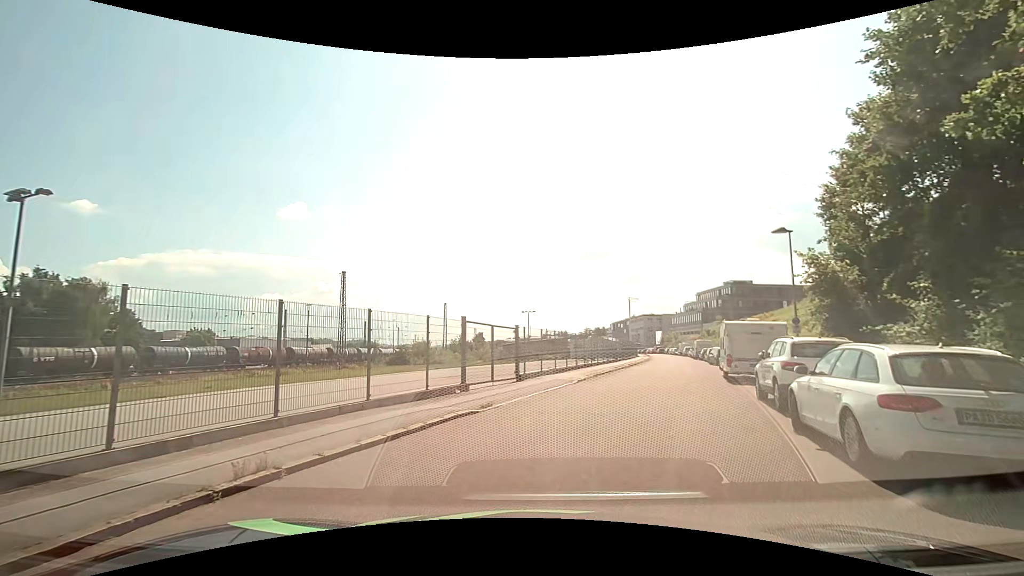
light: Day
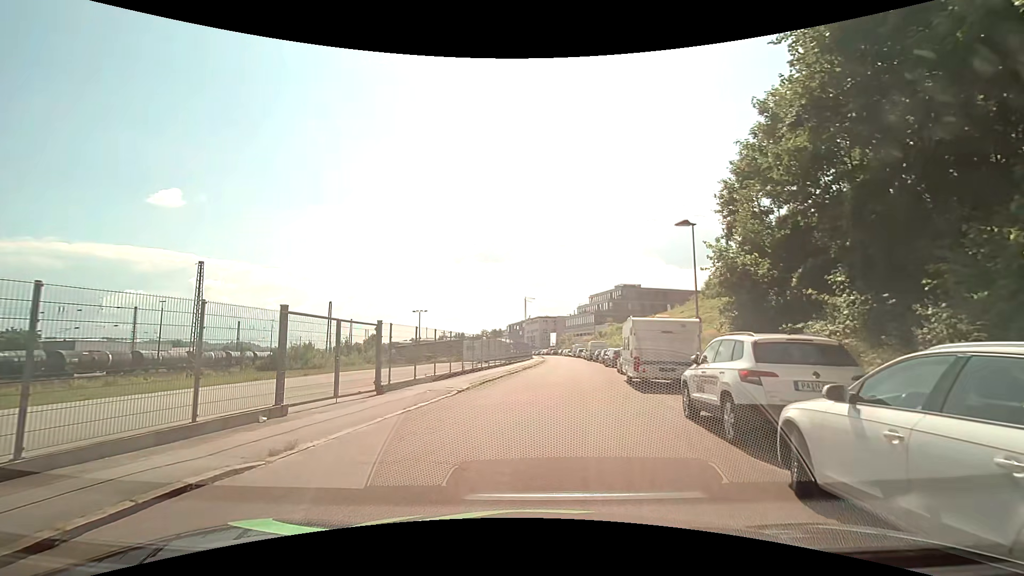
(+0.4, +4.5) m; +9°
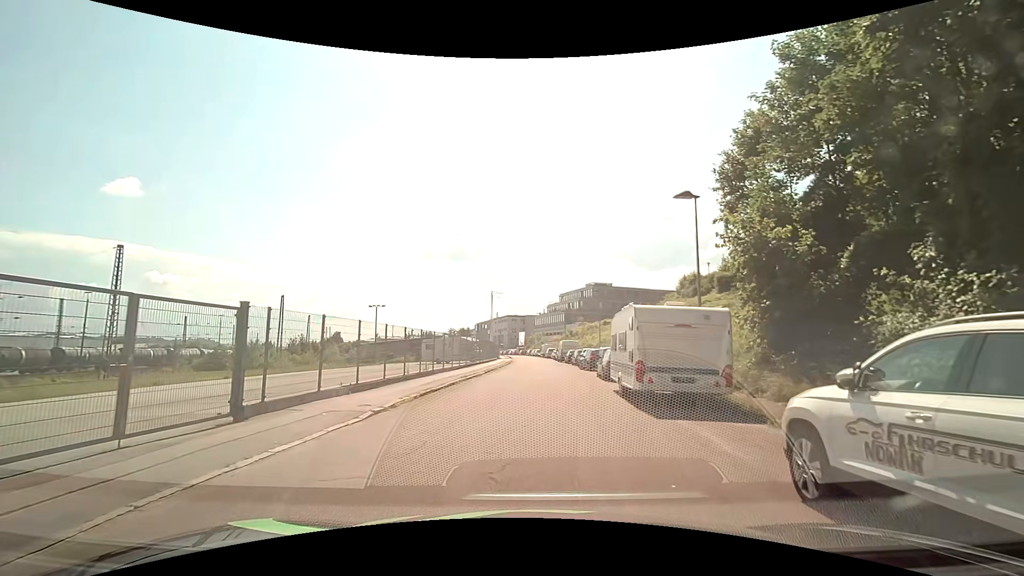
(+0.3, +5.6) m; +5°
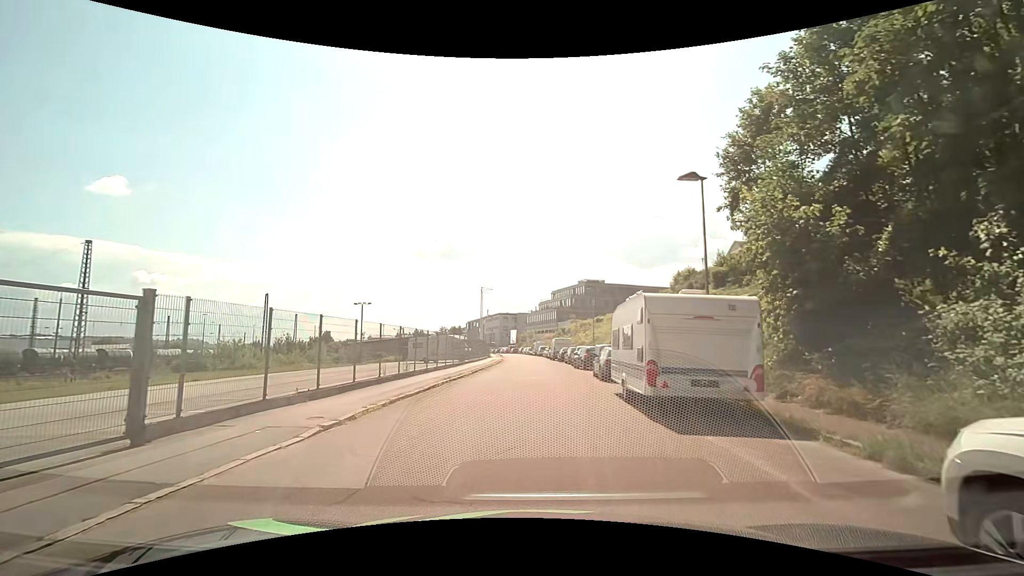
(0.0, +2.2) m; 0°
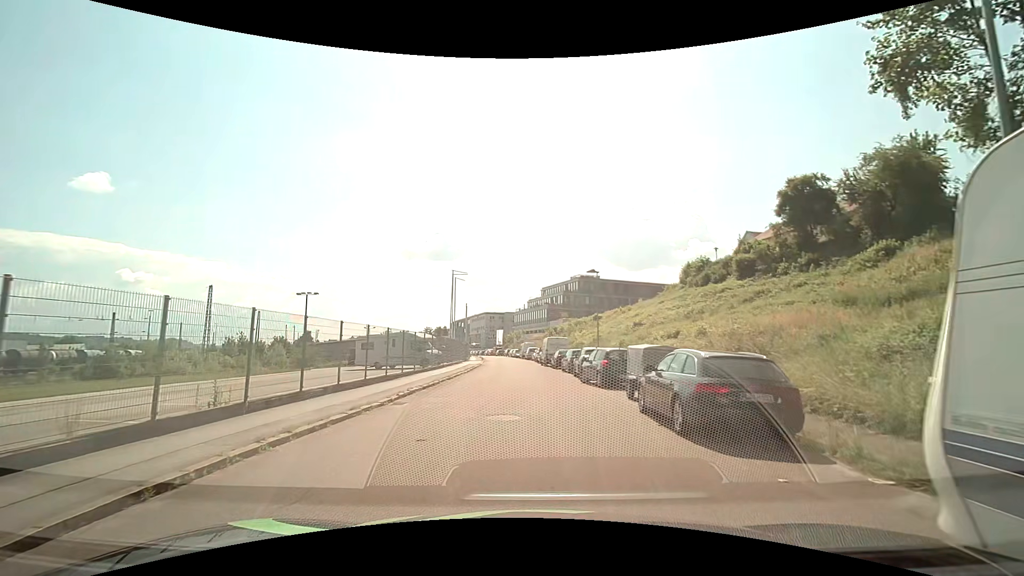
(+0.3, +12.9) m; +1°
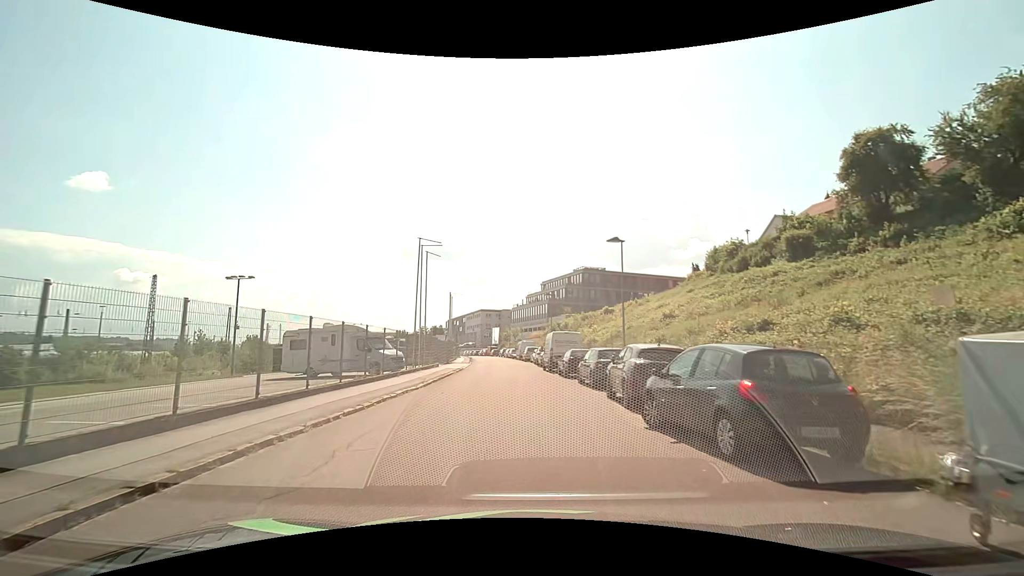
(+0.2, +12.2) m; +1°
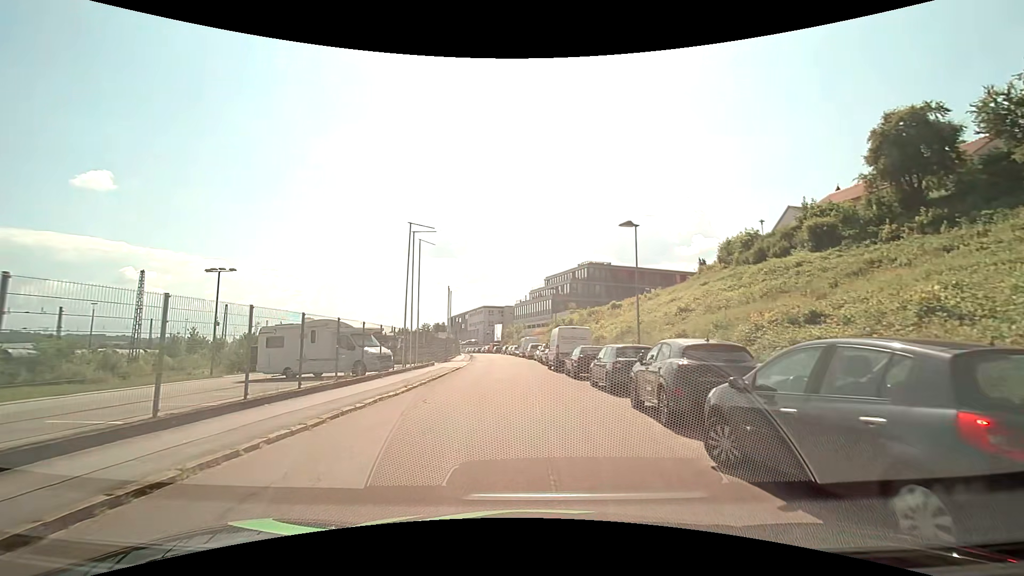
(0.0, +3.1) m; 0°
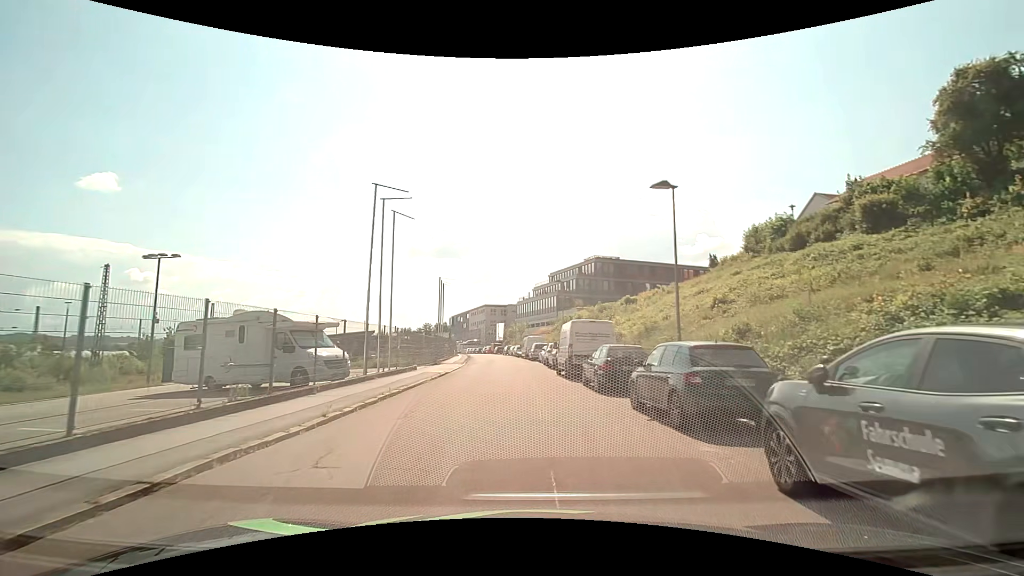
(0.0, +6.7) m; 0°
(0, +10) (-1, +20) (-1, +30) (-2, +40) (-3, +50) (-4, +60) (-5, +70) (-7, +80) (-9, +89) (-11, +99) m
